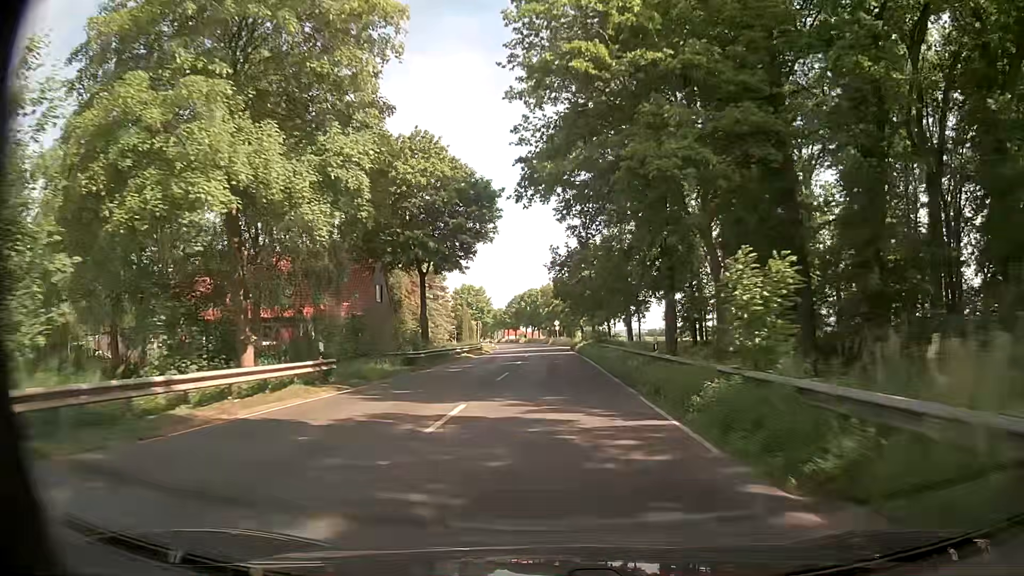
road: secondary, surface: asphalt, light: Day
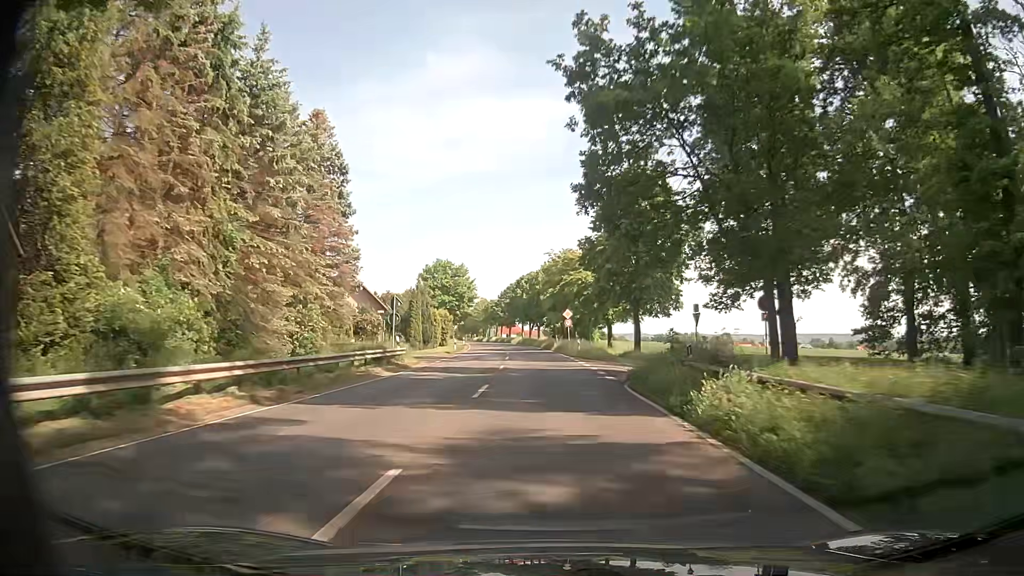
(0.0, +42.9) m; 0°
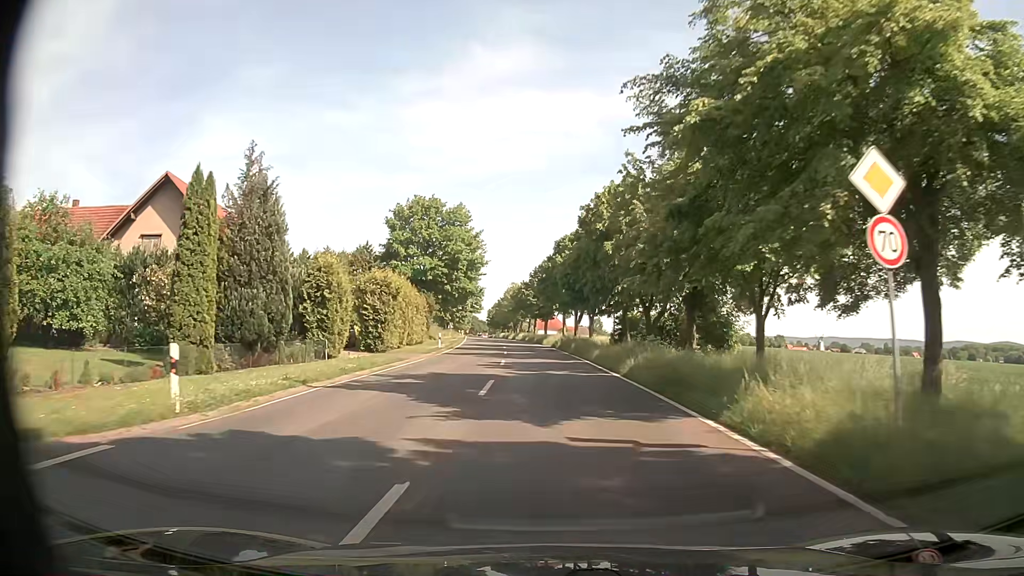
(-1.8, +48.8) m; -4°
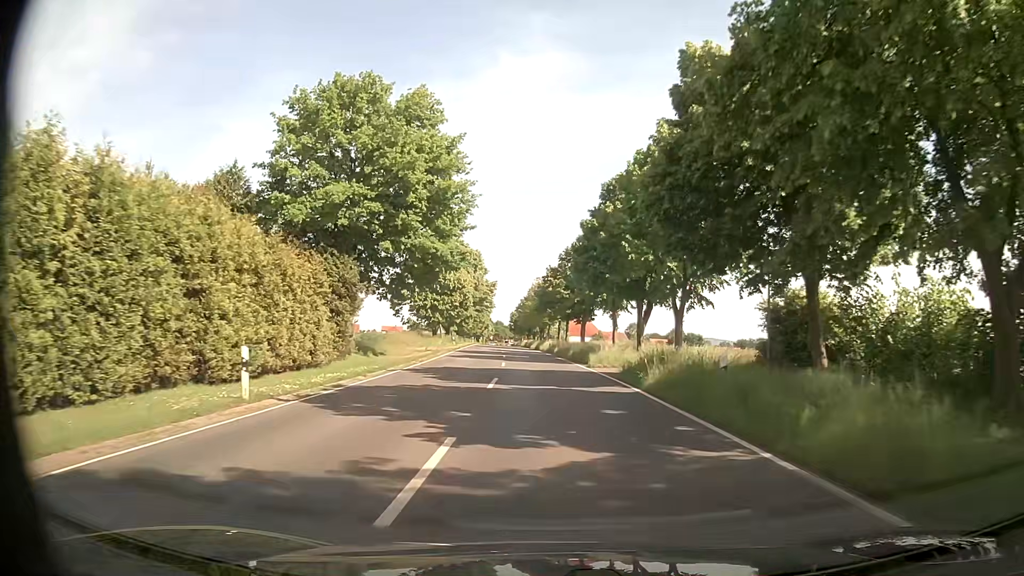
(-1.1, +33.3) m; -2°
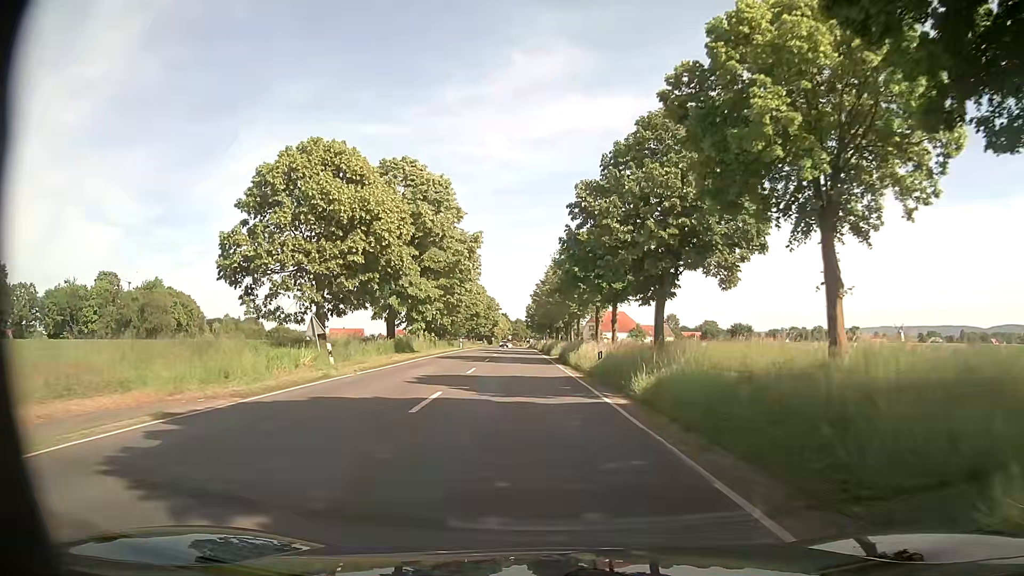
(-0.9, +41.6) m; -3°
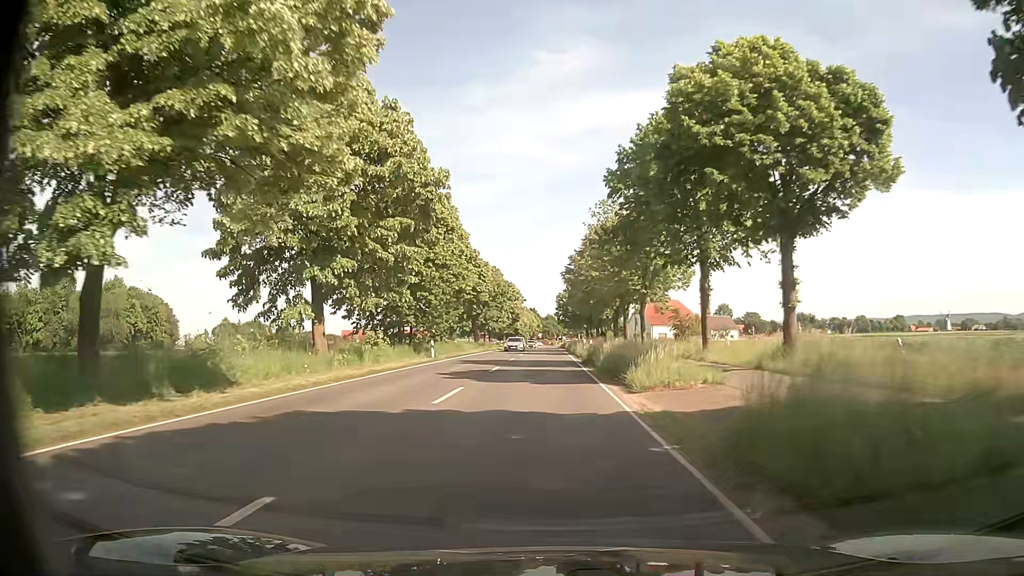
(-0.7, +34.7) m; -2°
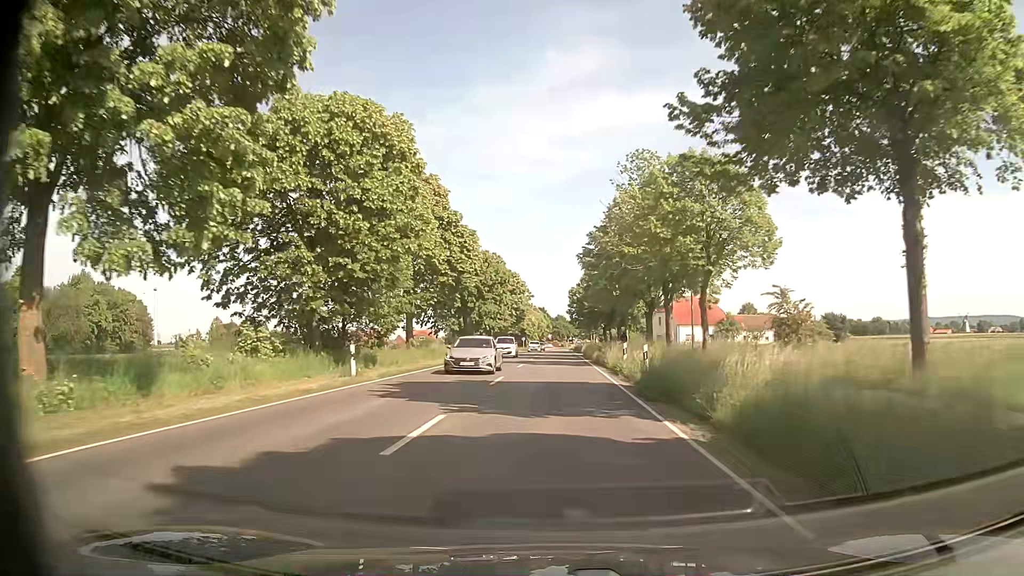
(-0.3, +18.0) m; -1°
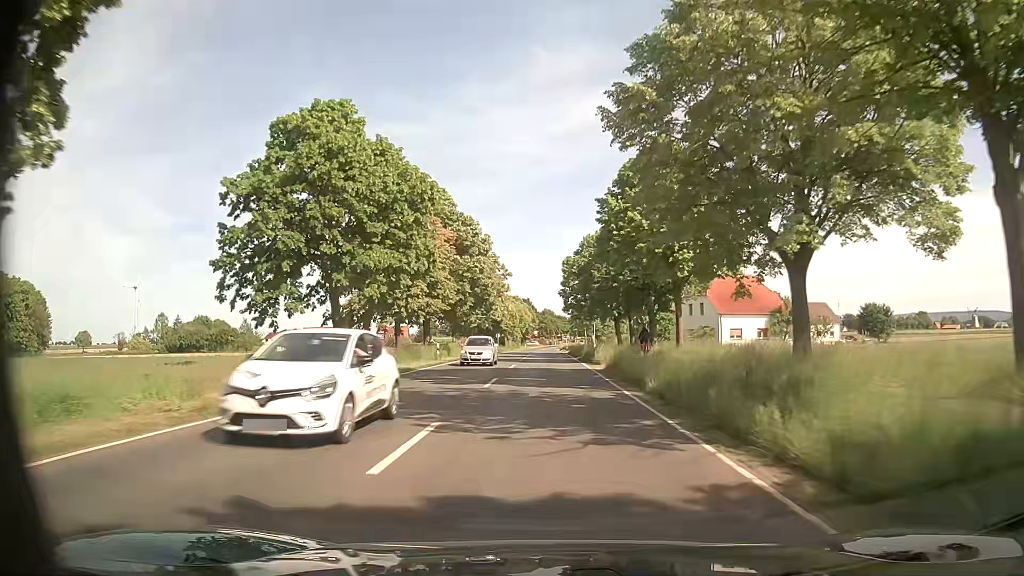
(+0.6, +37.3) m; +2°
(0, +10) (0, +20) (0, +30) (0, +40) (0, +50) (0, +60) (0, +70) (0, +80) (0, +90) (-1, +100) m
